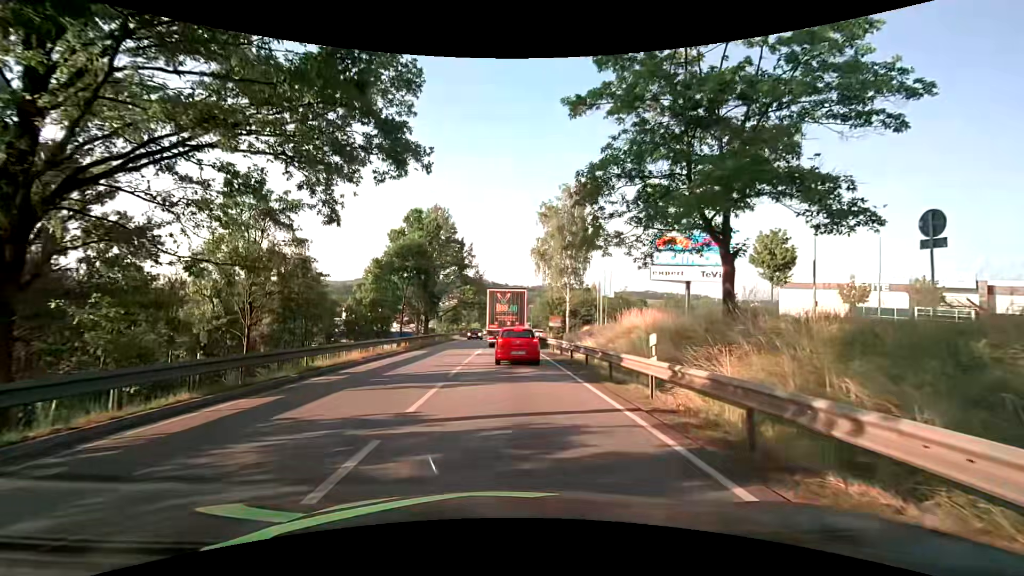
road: primary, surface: asphalt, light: Day
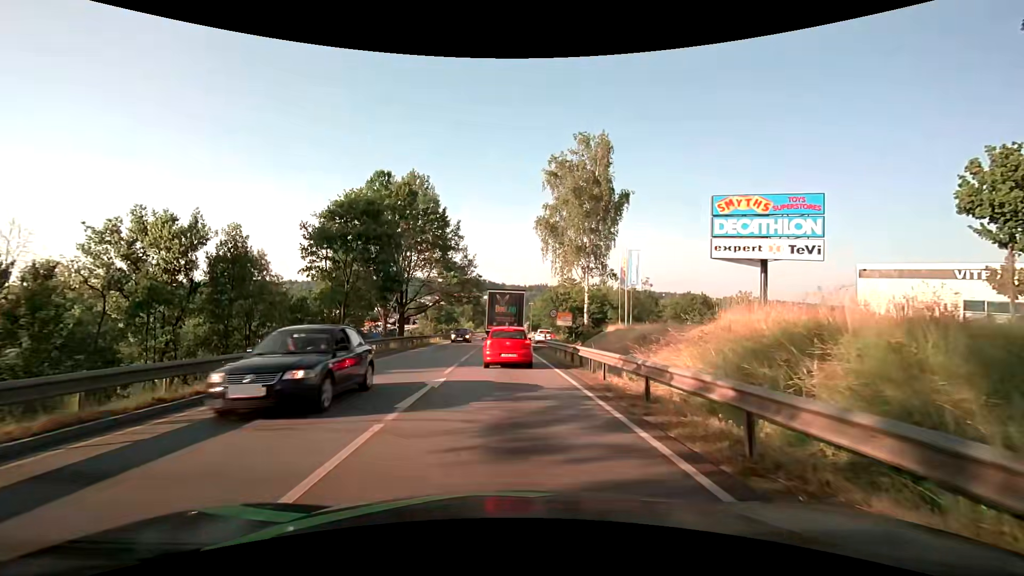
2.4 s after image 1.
(+0.1, +16.5) m; 0°
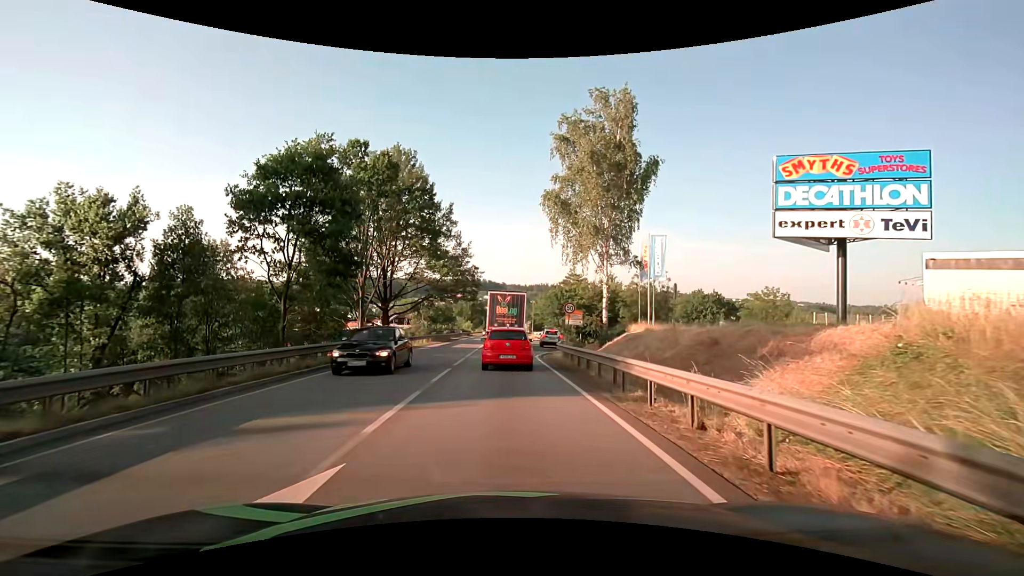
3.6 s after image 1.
(+0.1, +8.6) m; +1°
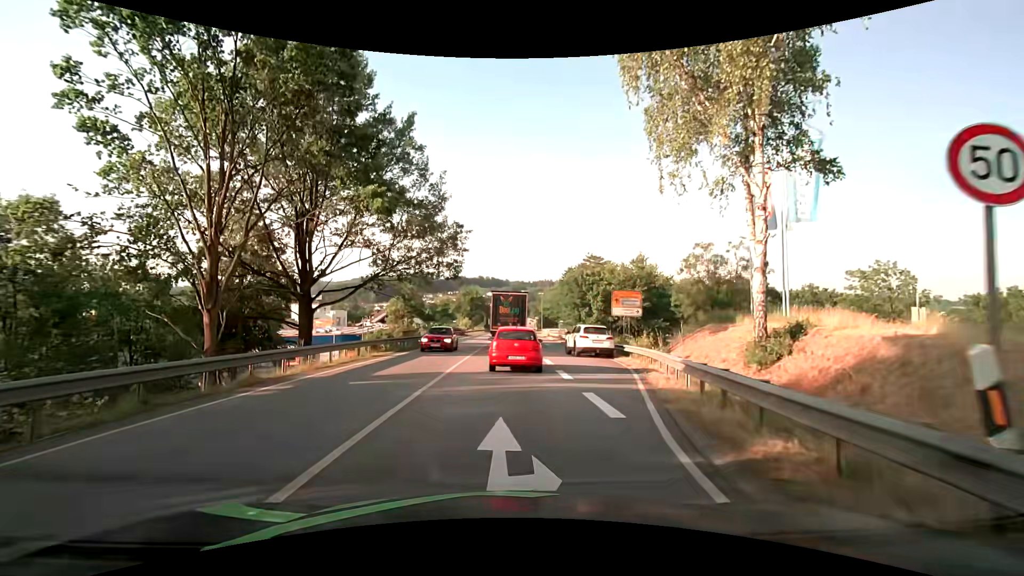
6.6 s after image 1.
(-0.2, +22.4) m; -1°
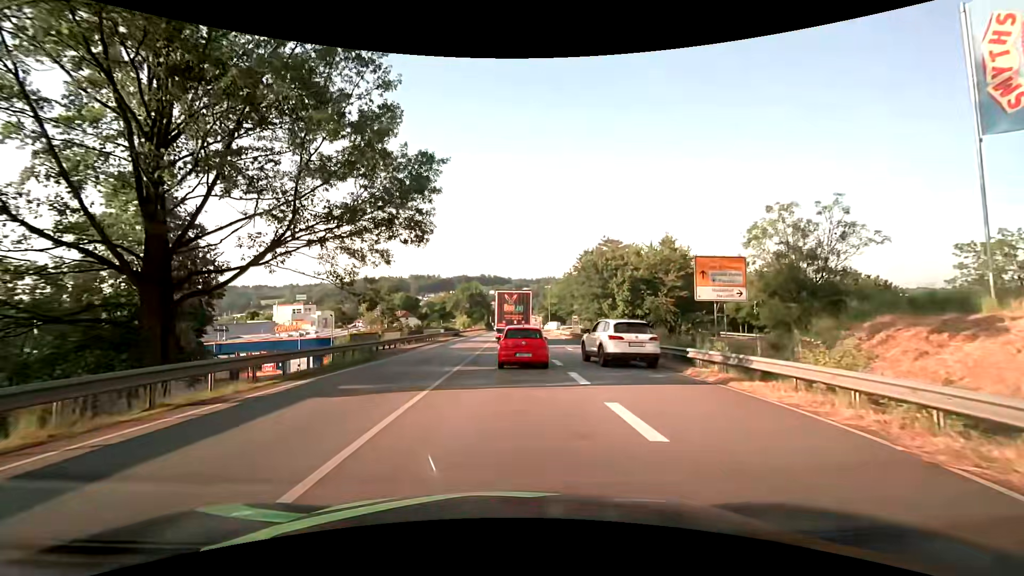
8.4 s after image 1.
(0.0, +13.6) m; 0°
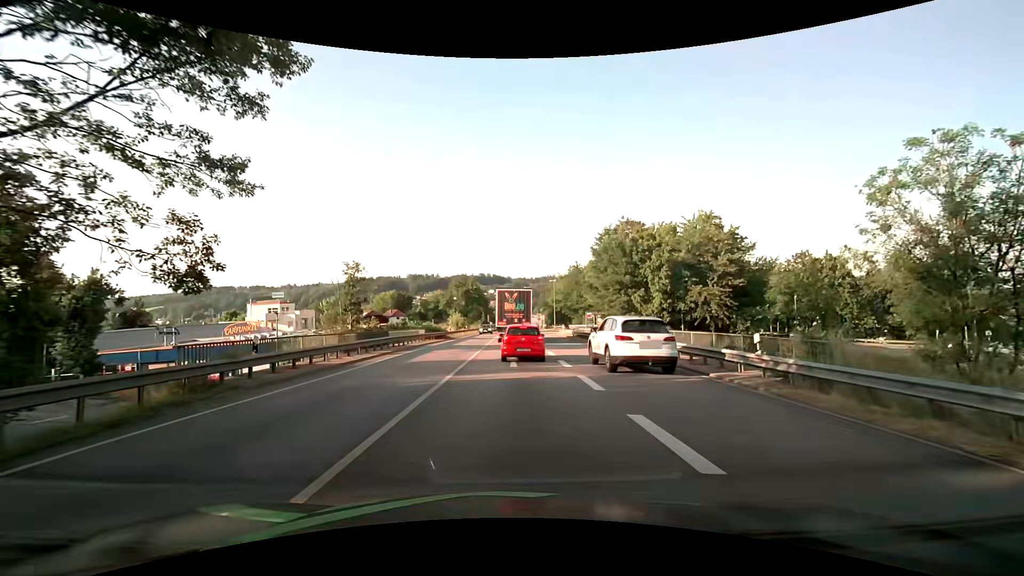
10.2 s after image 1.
(-0.1, +13.2) m; 0°
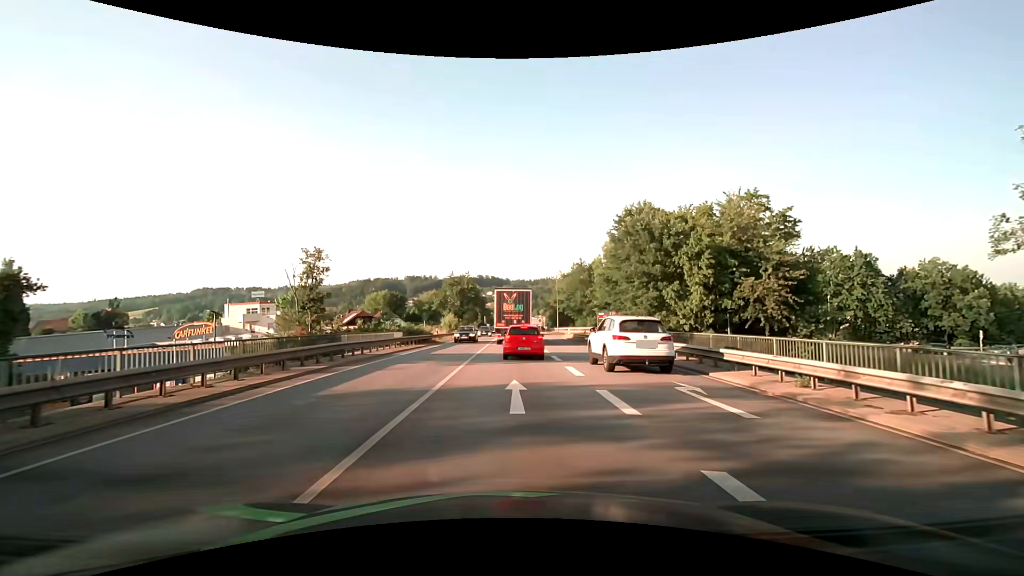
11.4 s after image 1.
(-0.1, +8.9) m; -1°
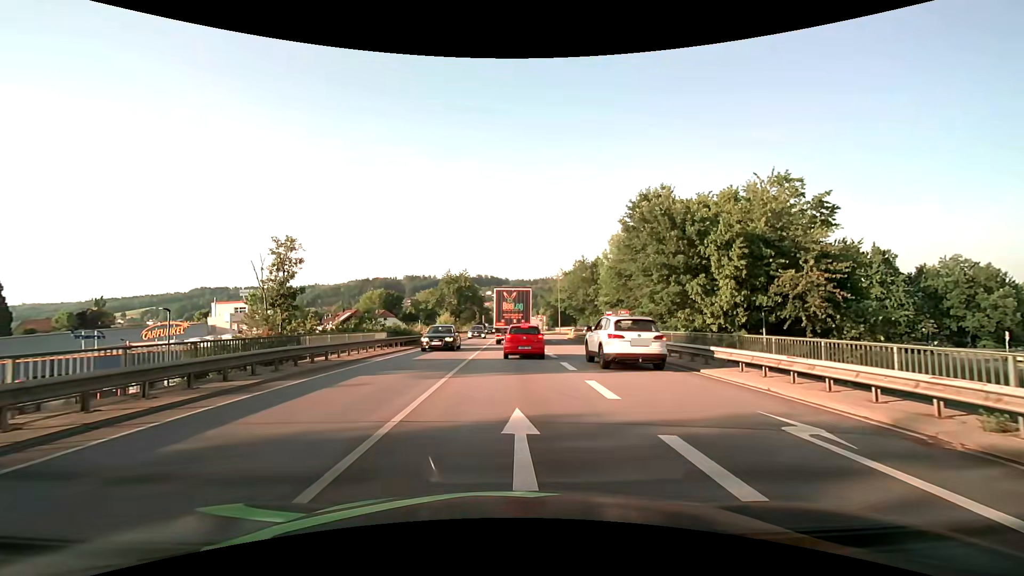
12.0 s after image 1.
(0.0, +4.5) m; 0°
(0, +10) (0, +20) (0, +30) (0, +40) (0, +50) (0, +60) (0, +70) (0, +80) (0, +90) (+1, +100) m
